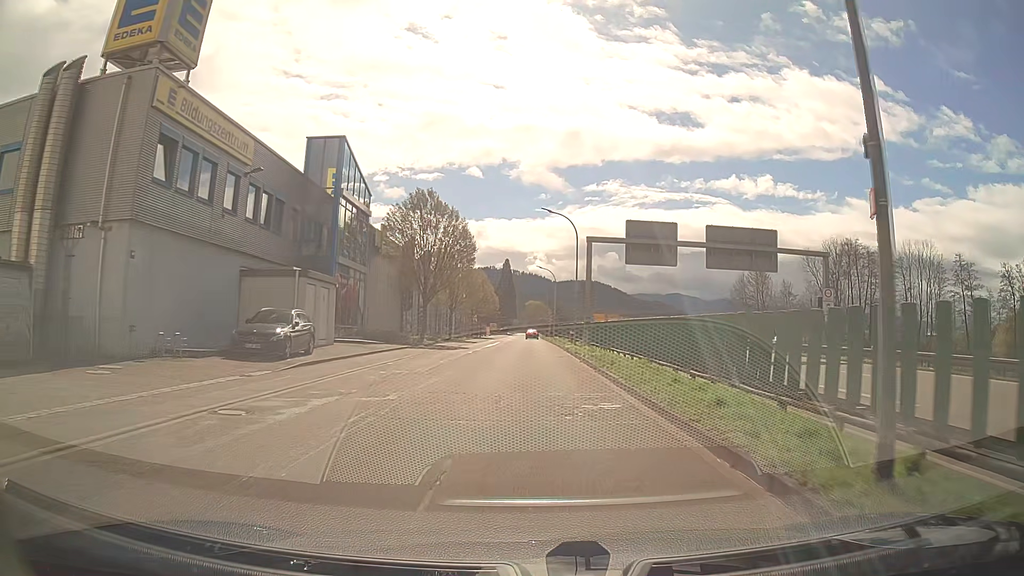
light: Day
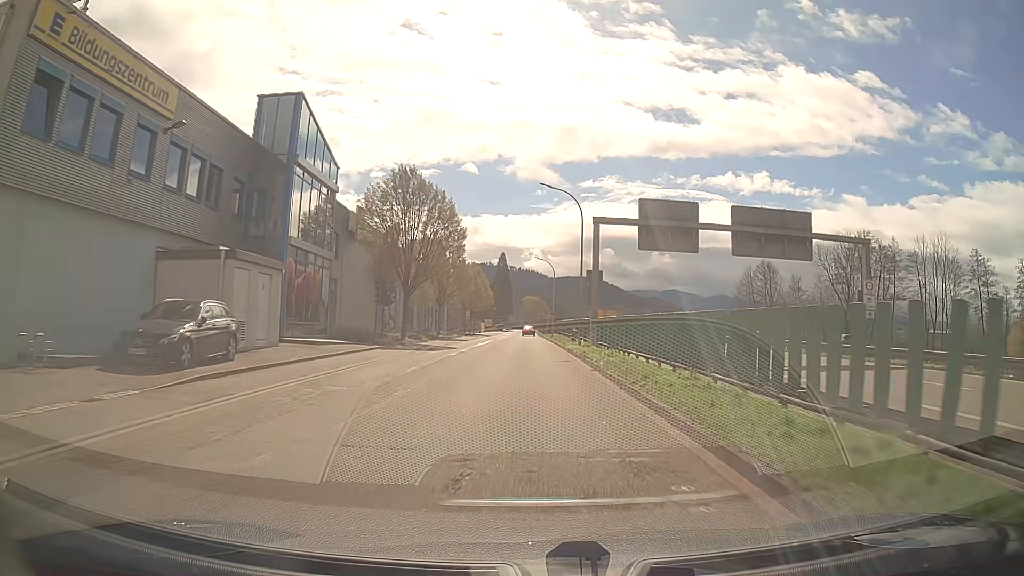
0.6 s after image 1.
(0.0, +6.2) m; 0°
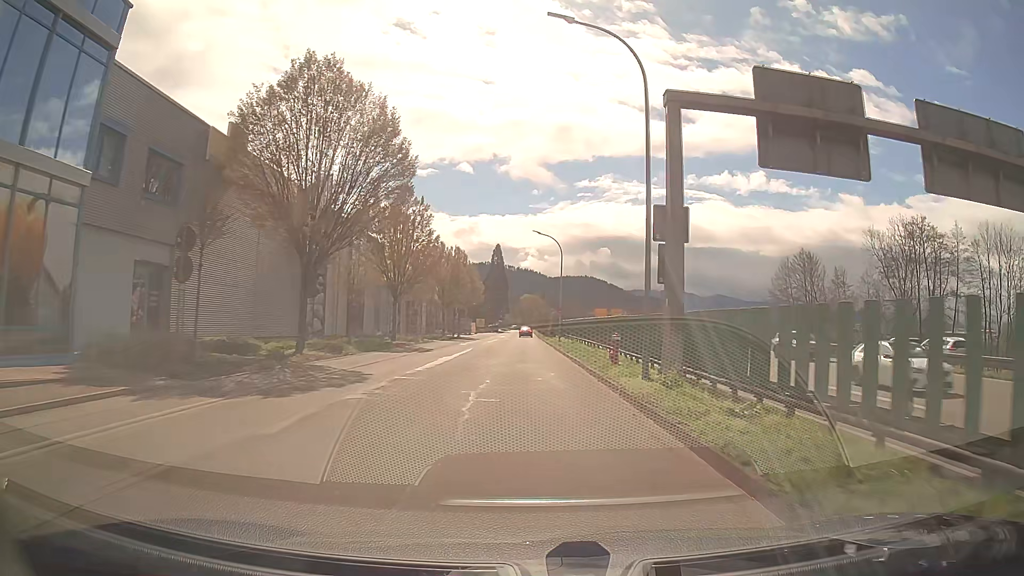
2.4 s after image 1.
(0.0, +19.4) m; 0°
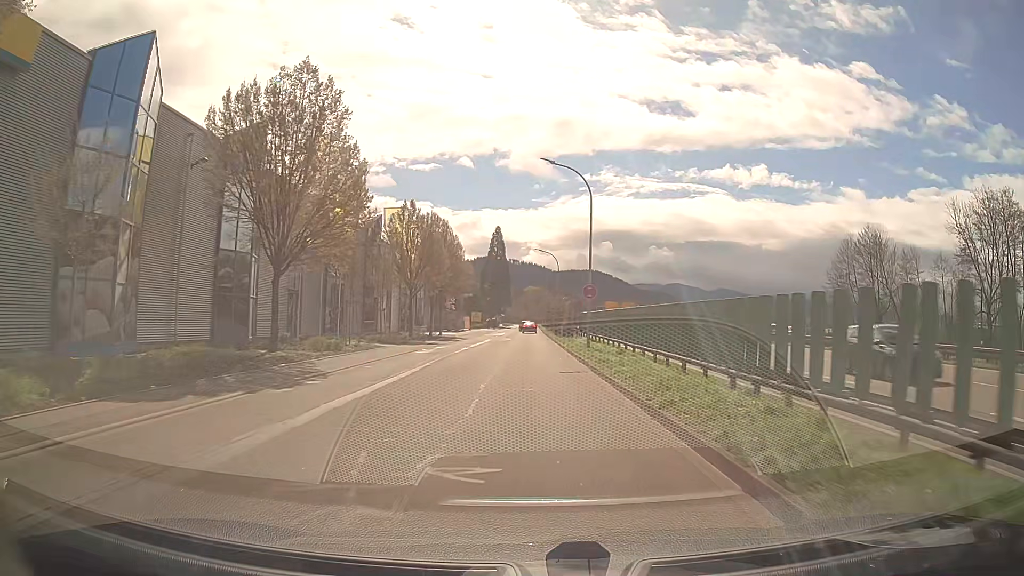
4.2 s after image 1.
(-0.1, +20.6) m; -1°
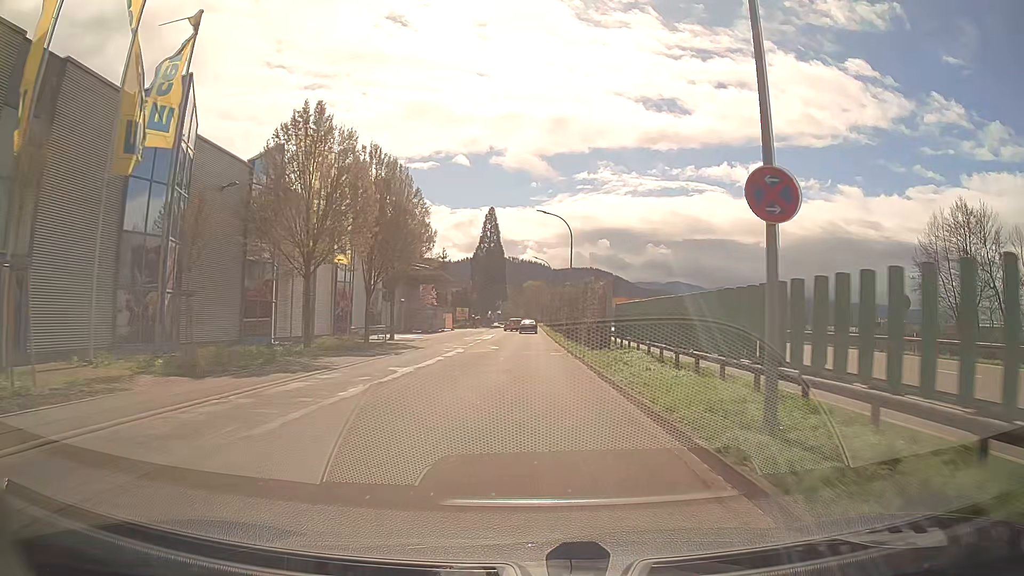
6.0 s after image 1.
(+0.1, +21.6) m; 0°
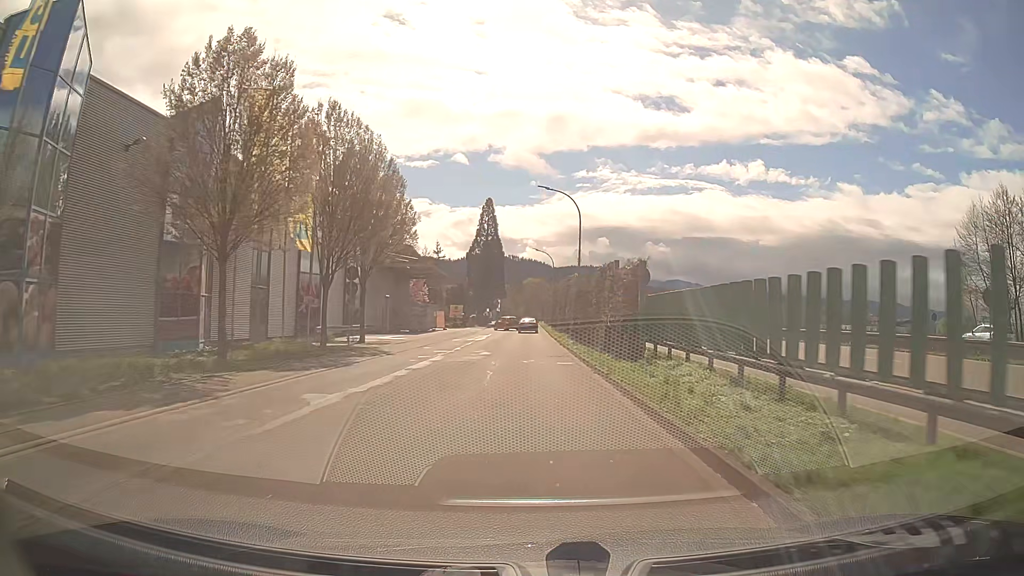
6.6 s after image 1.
(0.0, +7.2) m; 0°
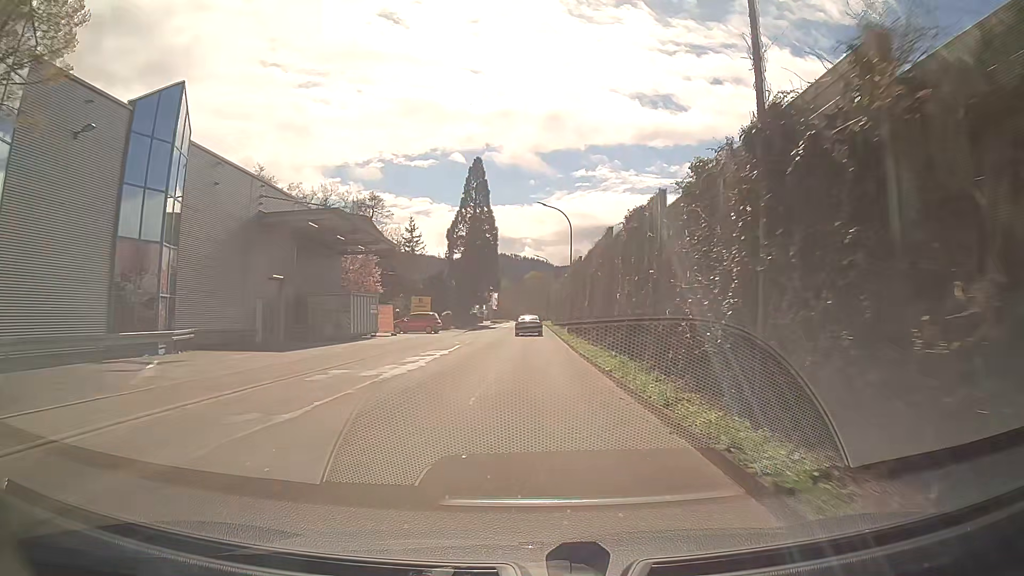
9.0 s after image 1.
(-0.1, +27.5) m; 0°
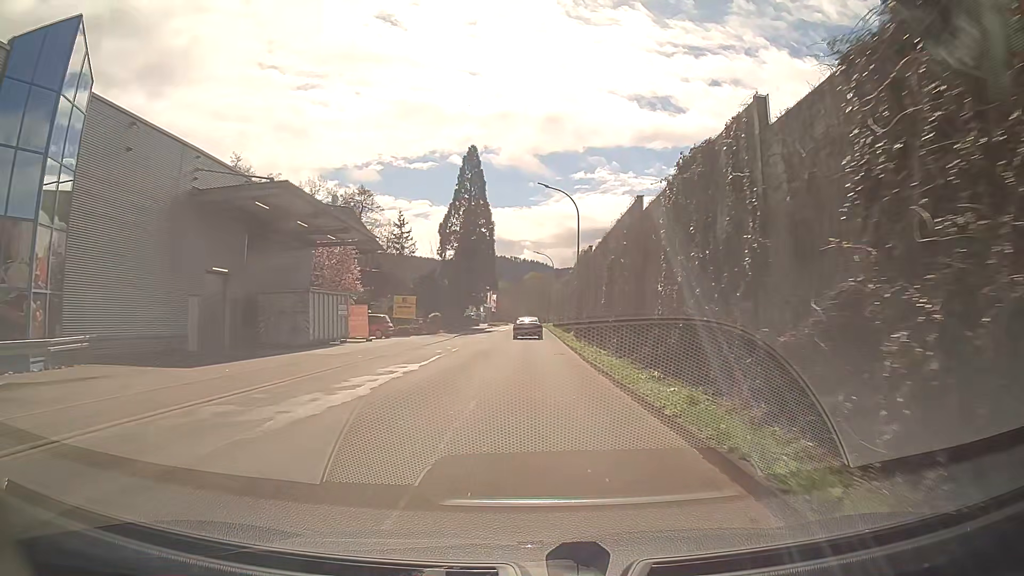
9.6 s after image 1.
(0.0, +6.8) m; 0°
(0, +10) (0, +20) (0, +30) (0, +40) (0, +50) (0, +60) (0, +70) (0, +80) (0, +90) (0, +100) m
